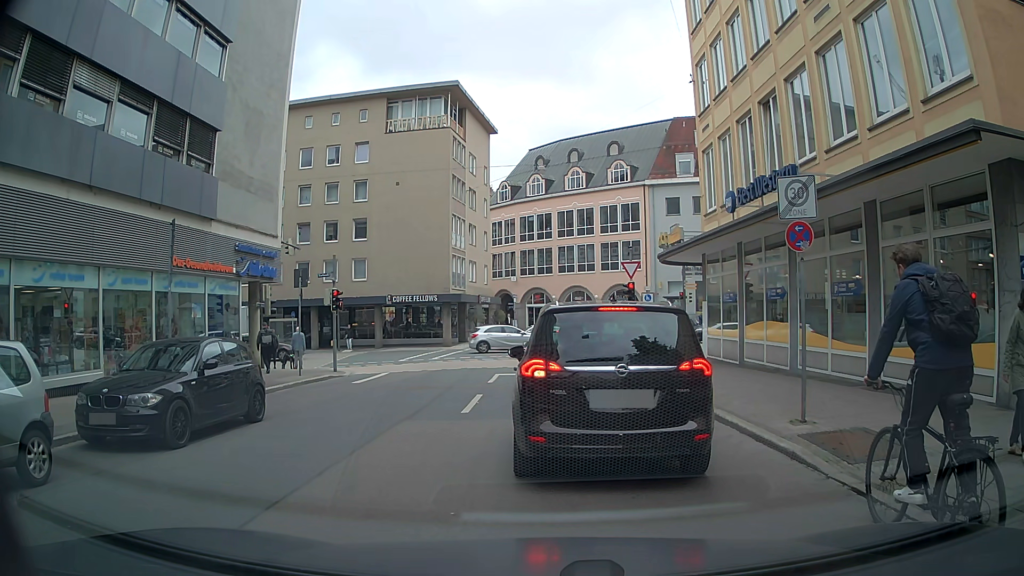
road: residential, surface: asphalt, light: Day
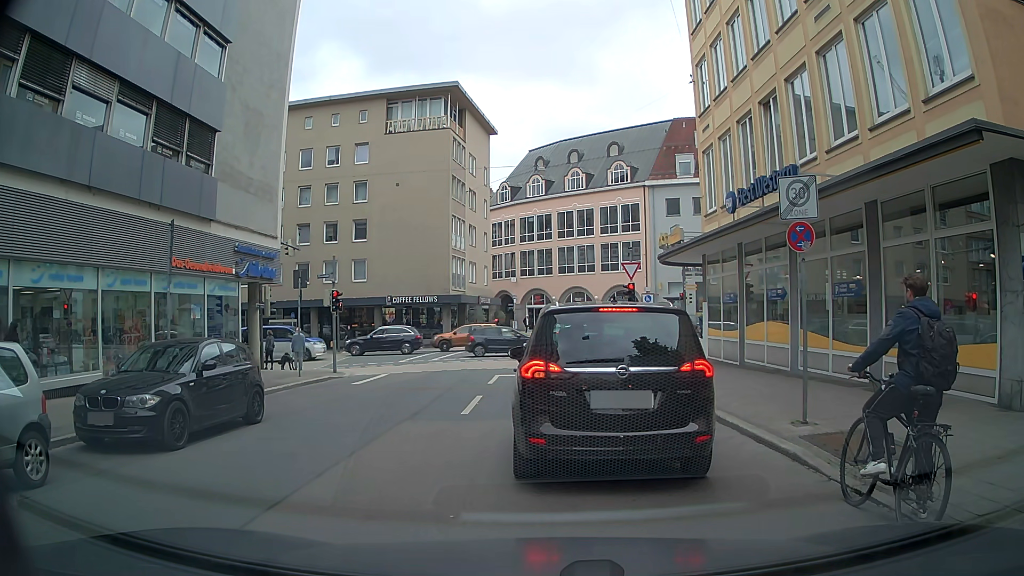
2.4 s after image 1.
(0.0, 0.0) m; 0°
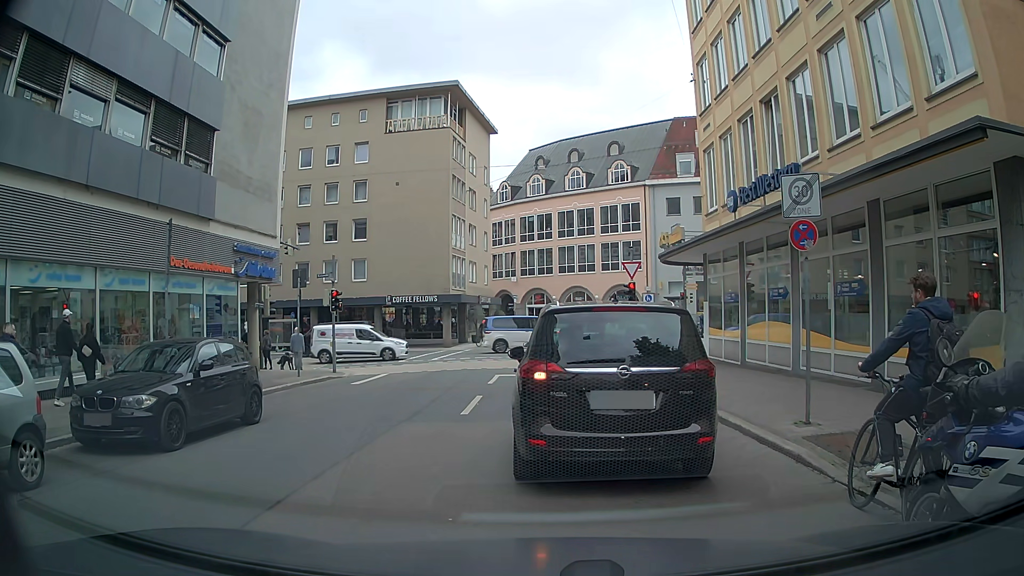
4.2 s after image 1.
(0.0, +0.1) m; 0°
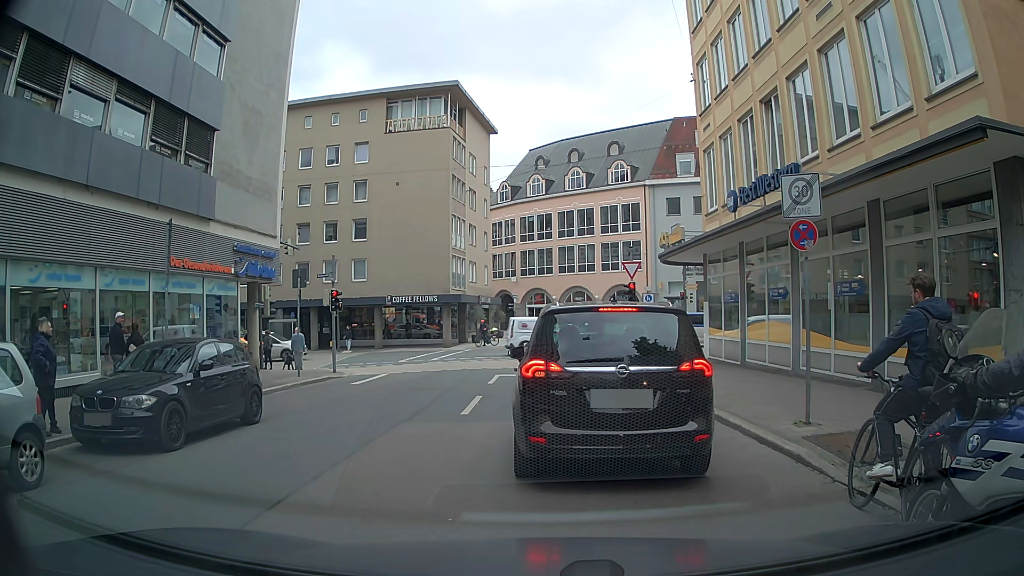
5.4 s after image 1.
(0.0, 0.0) m; 0°
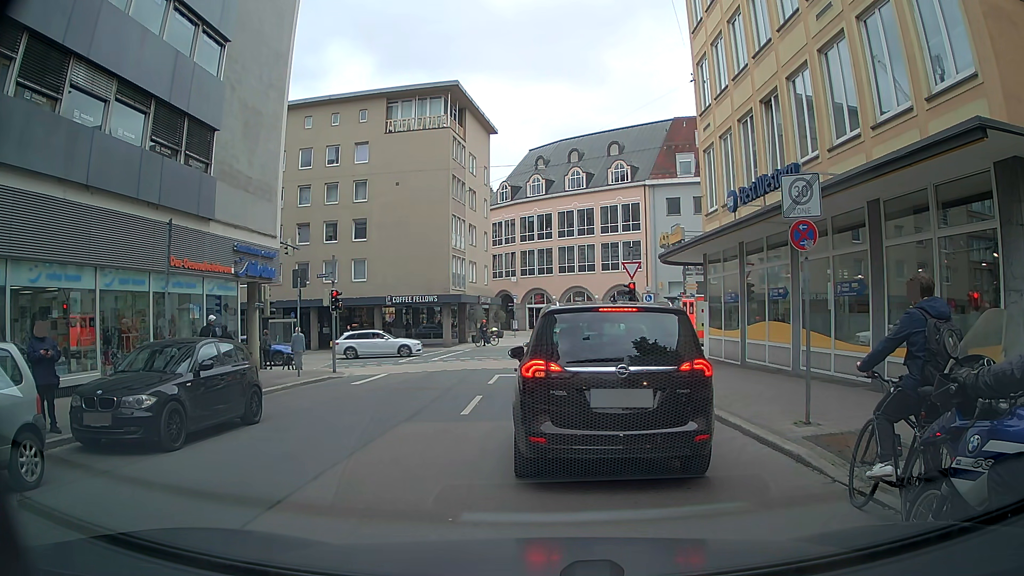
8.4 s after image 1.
(0.0, 0.0) m; 0°
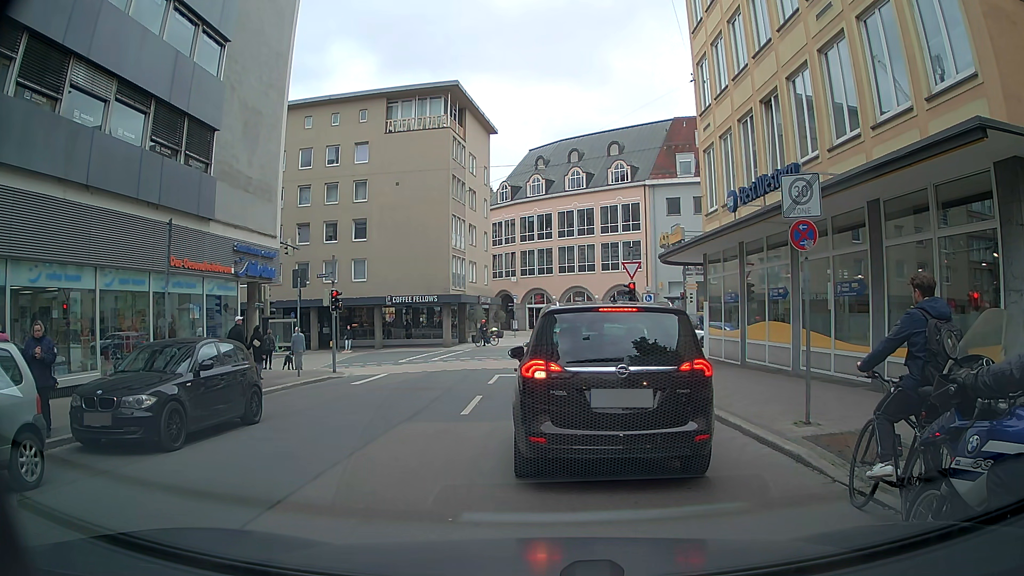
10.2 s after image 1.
(0.0, 0.0) m; 0°
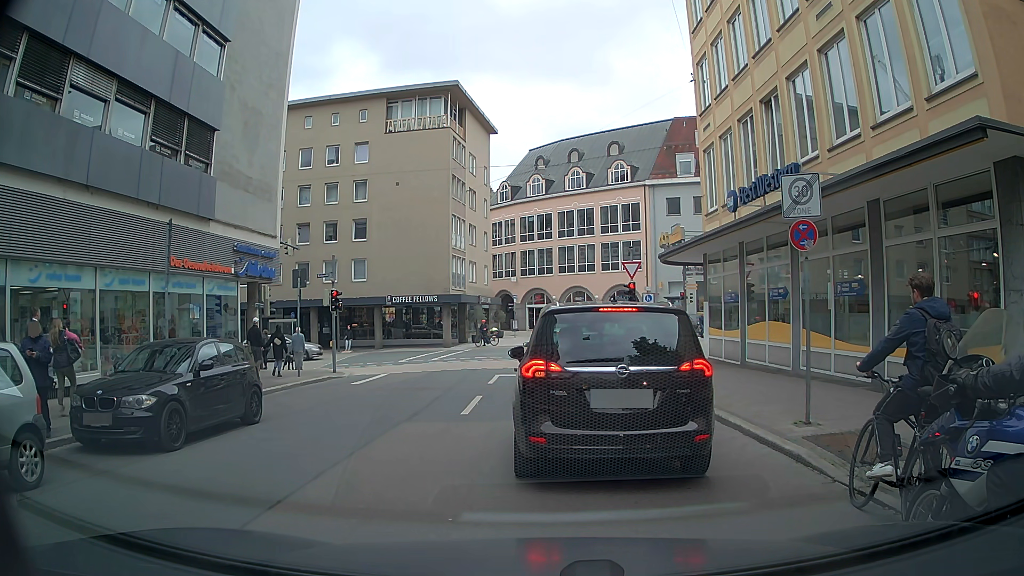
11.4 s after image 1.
(0.0, 0.0) m; 0°
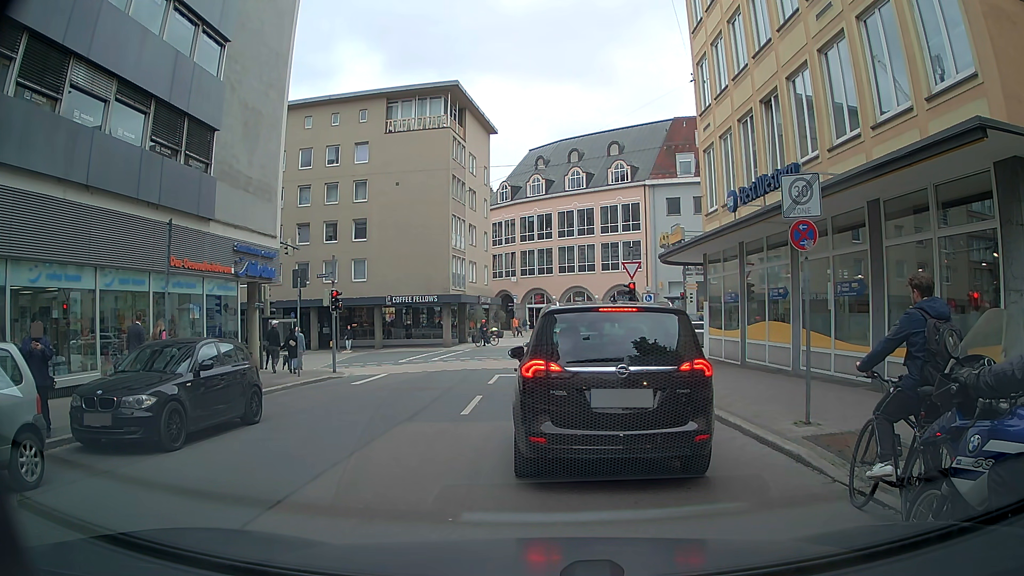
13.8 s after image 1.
(0.0, 0.0) m; 0°
